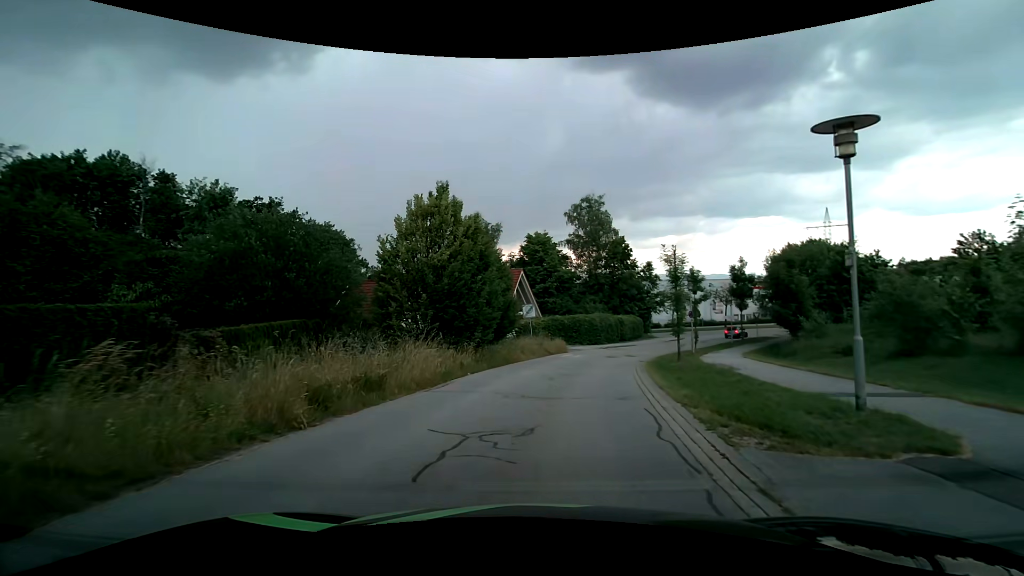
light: Day
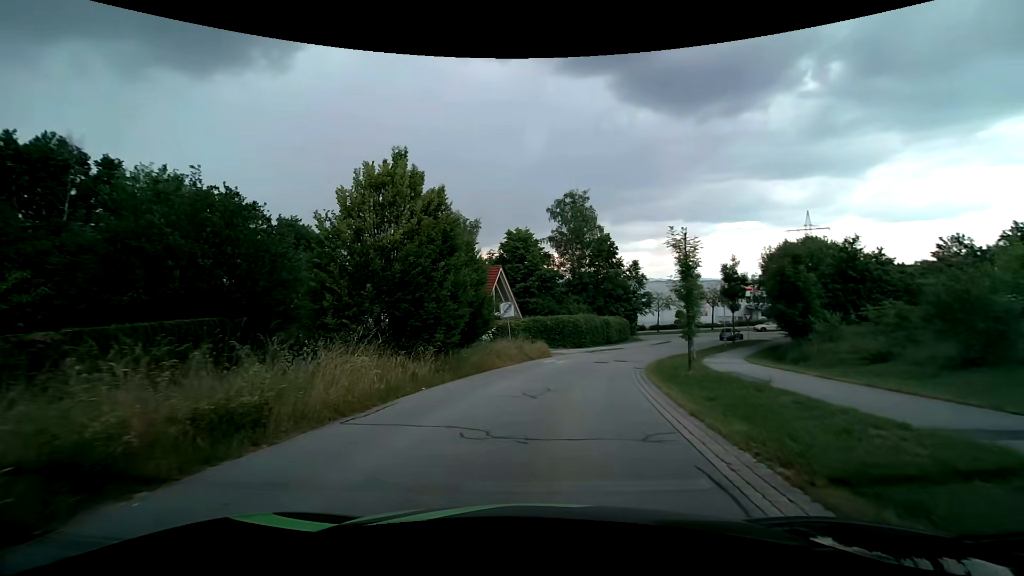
(+0.1, +4.0) m; +2°
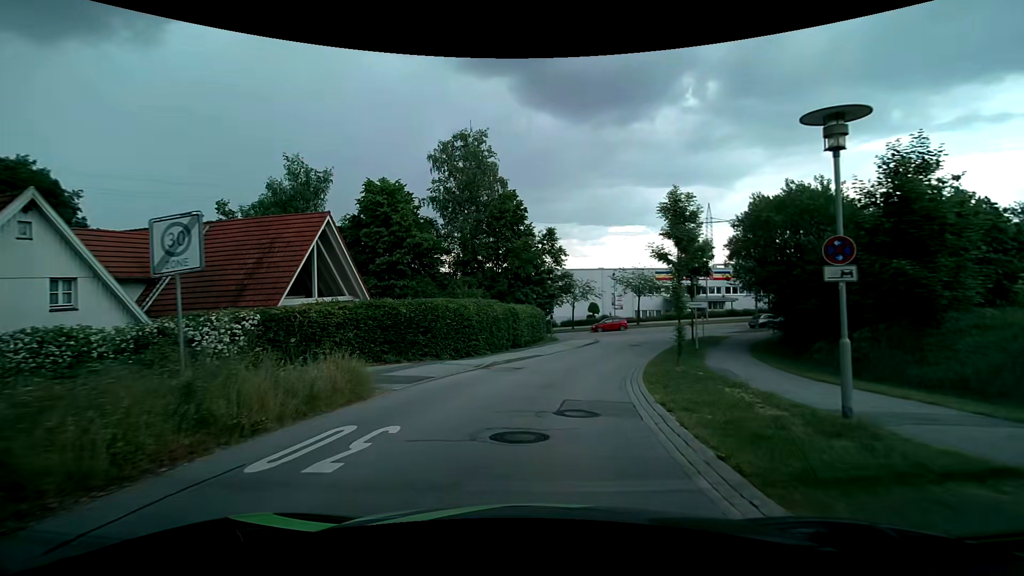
(+2.1, +19.5) m; +12°
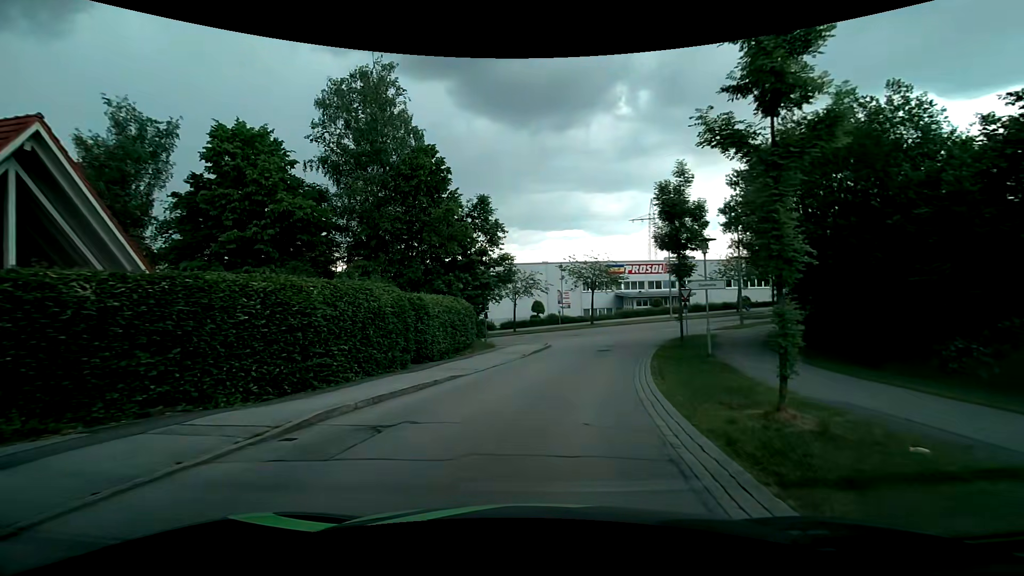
(+0.7, +11.6) m; +6°
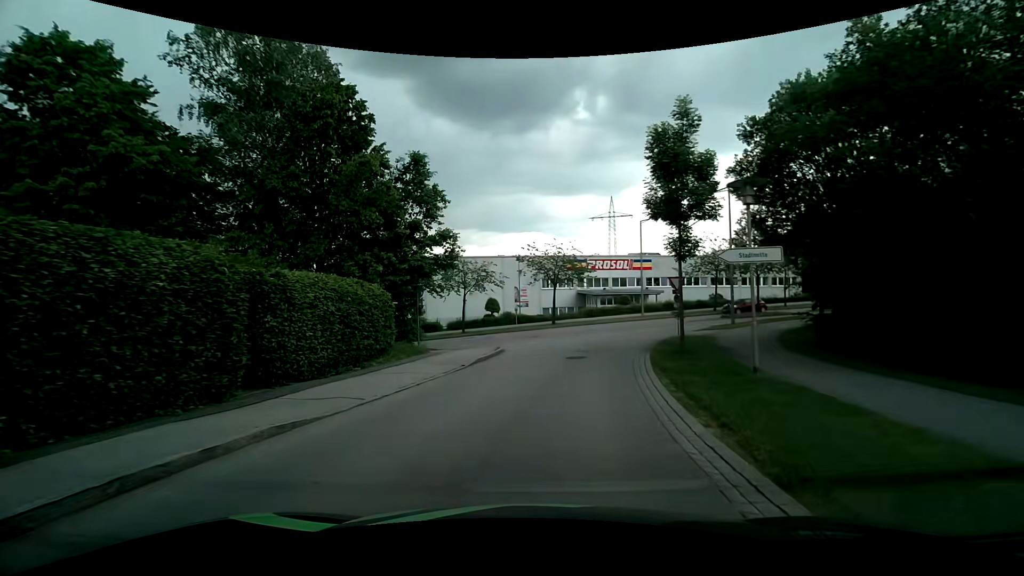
(+0.3, +7.6) m; +5°
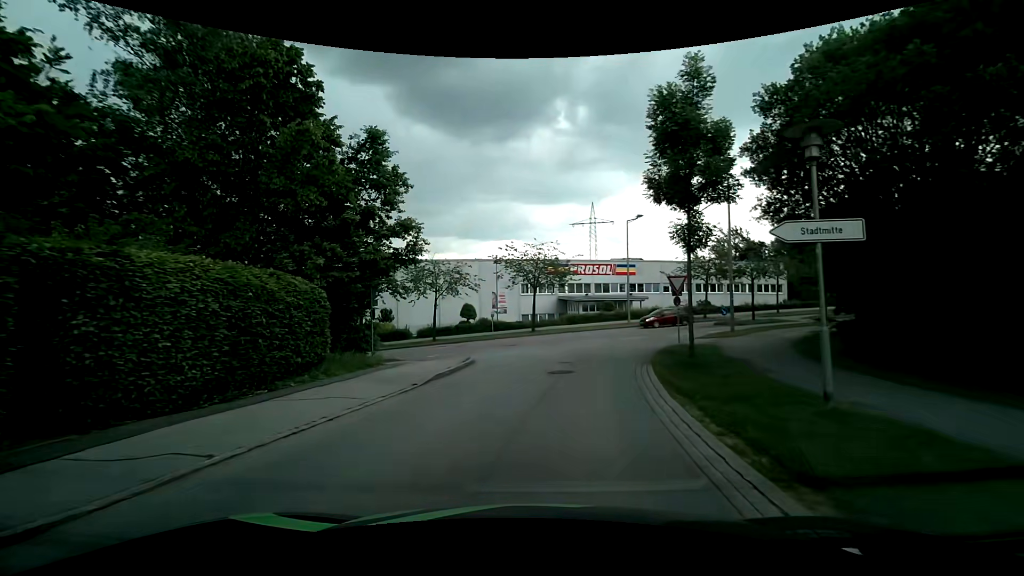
(+0.1, +3.7) m; +2°
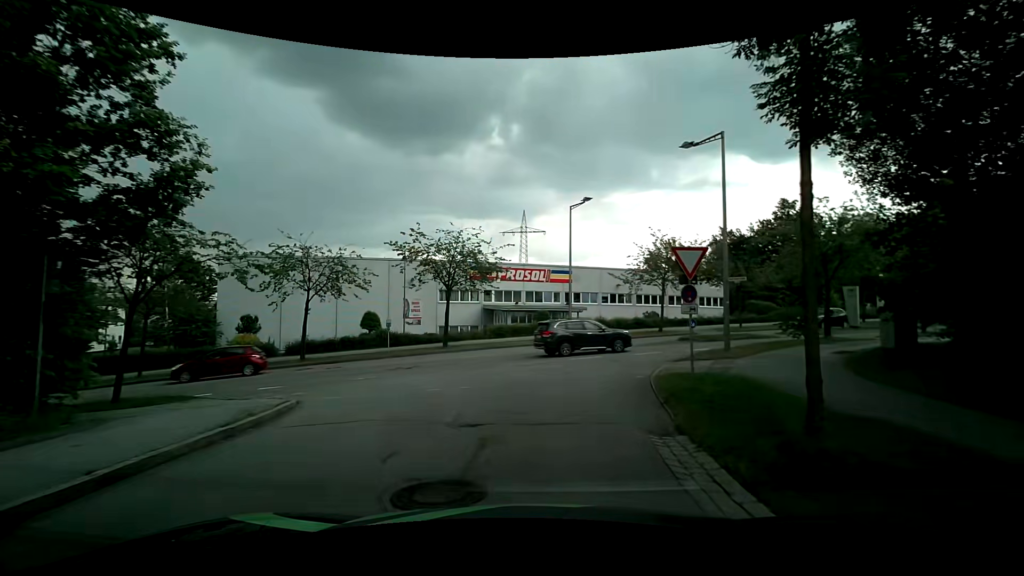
(+0.7, +10.2) m; +8°
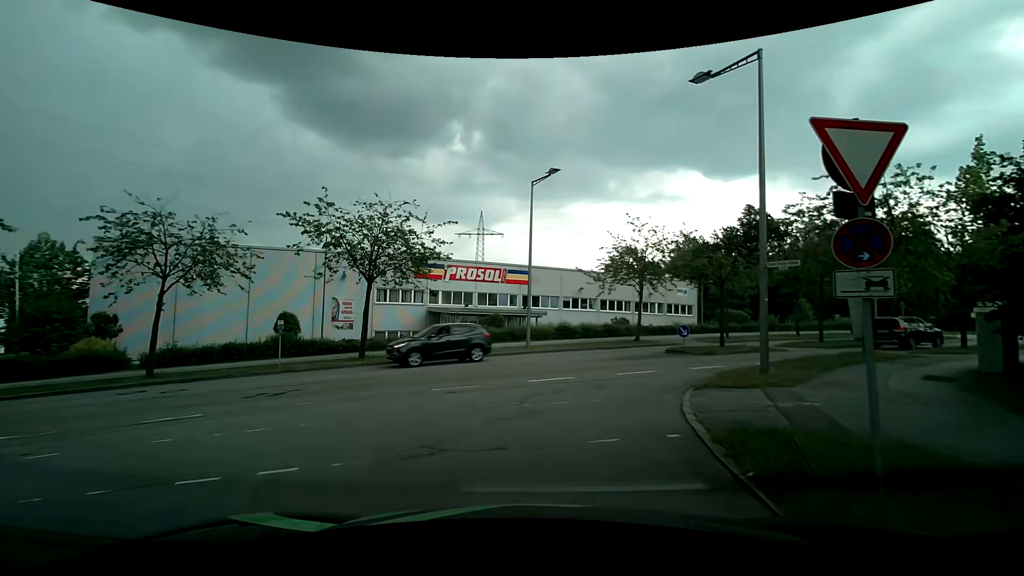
(+0.4, +7.0) m; +6°
(-1, +10) (-7, +16) (-17, +15) (-27, +12) (-36, +9) (-45, +6) (-55, +3) (-65, 0) (-74, -2) (-84, -3) m
